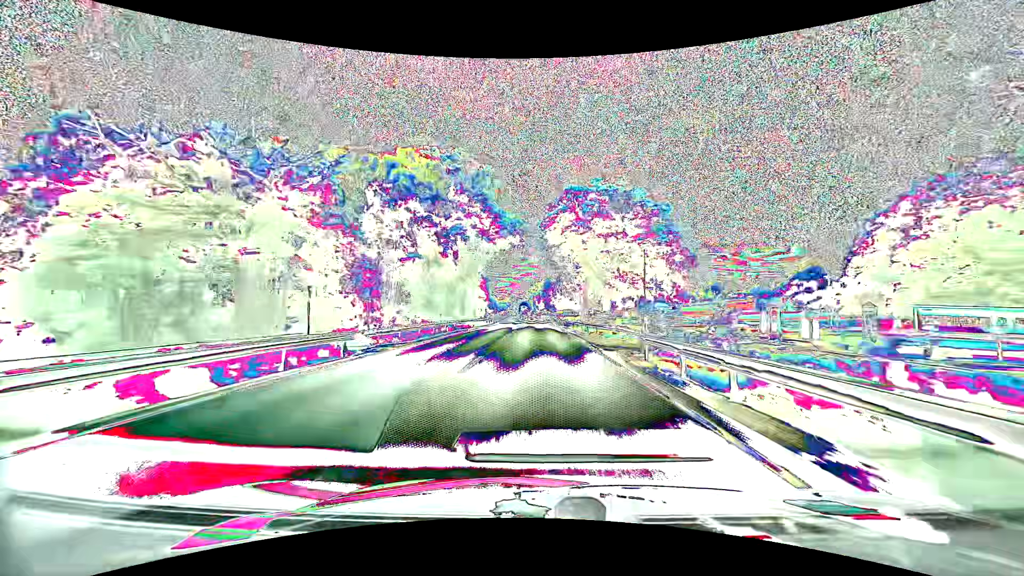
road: primary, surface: asphalt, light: Day
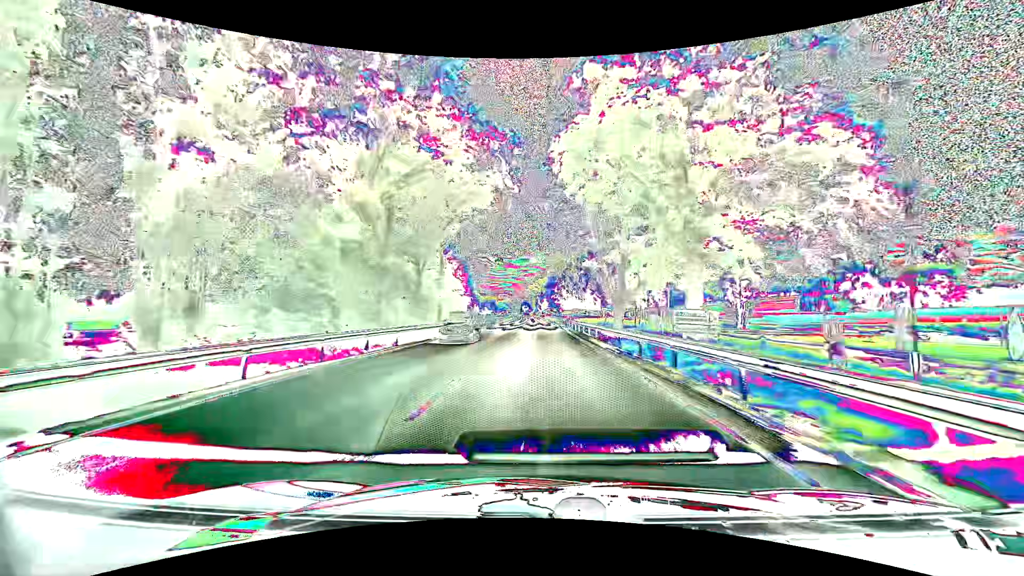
(0.0, +29.4) m; -1°
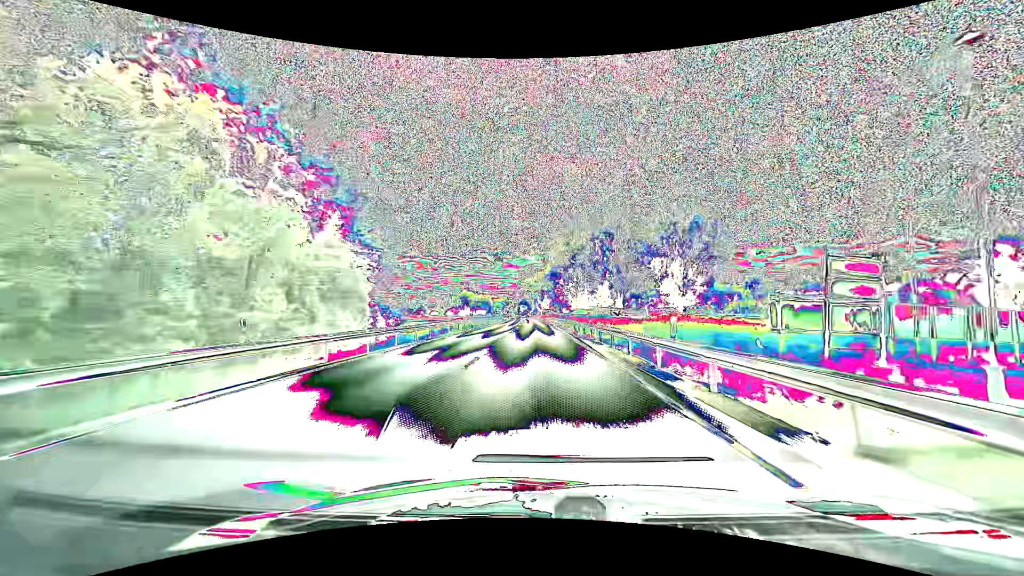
(+0.4, +43.4) m; +1°
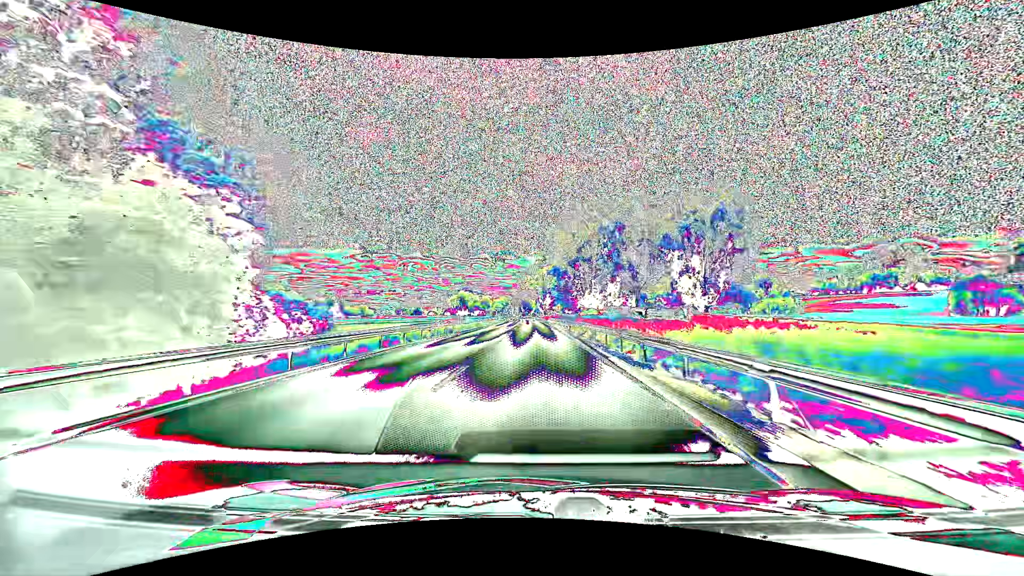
(-0.1, +14.4) m; -1°
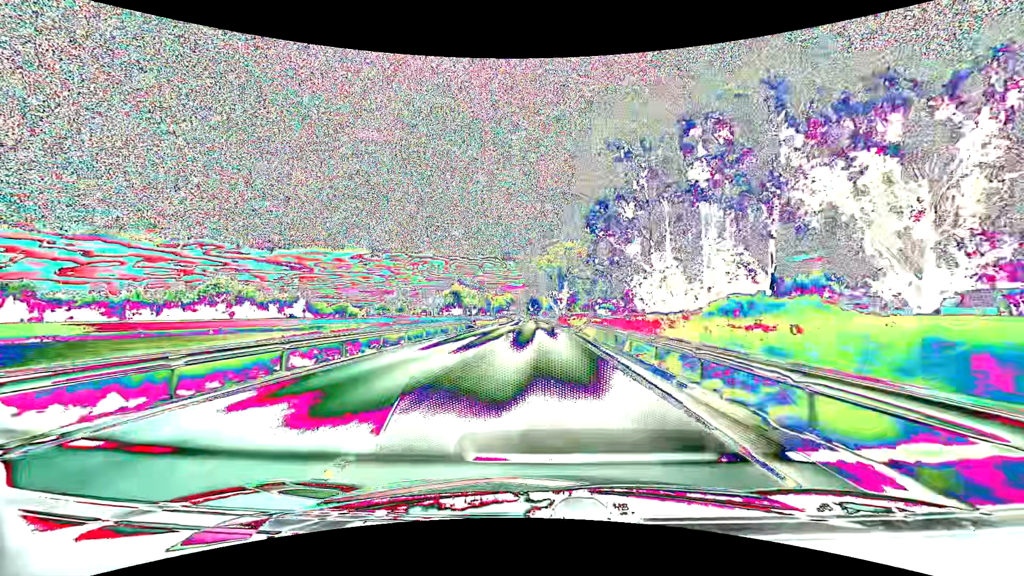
(-0.4, +56.9) m; -1°
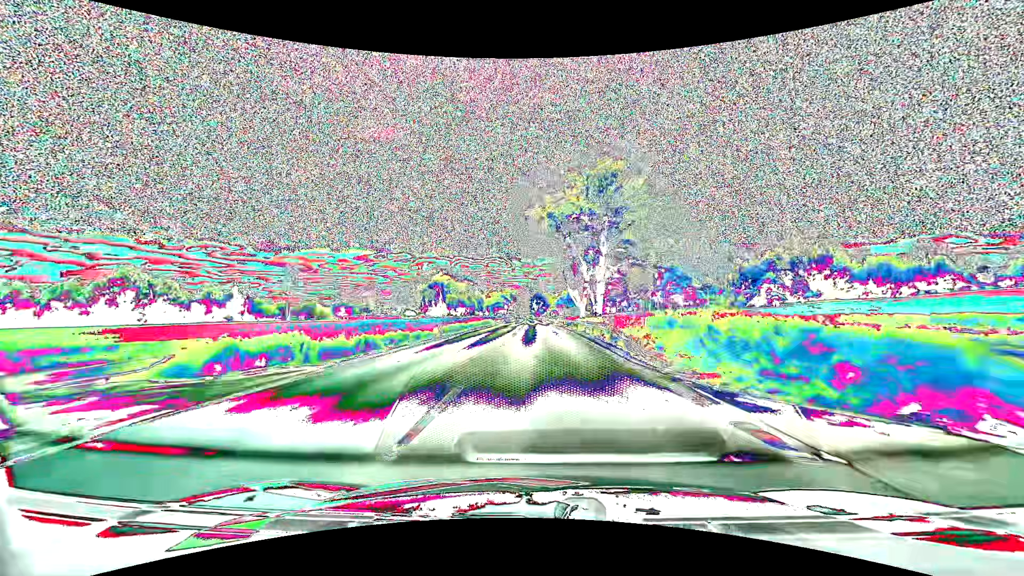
(-0.3, +56.1) m; -1°
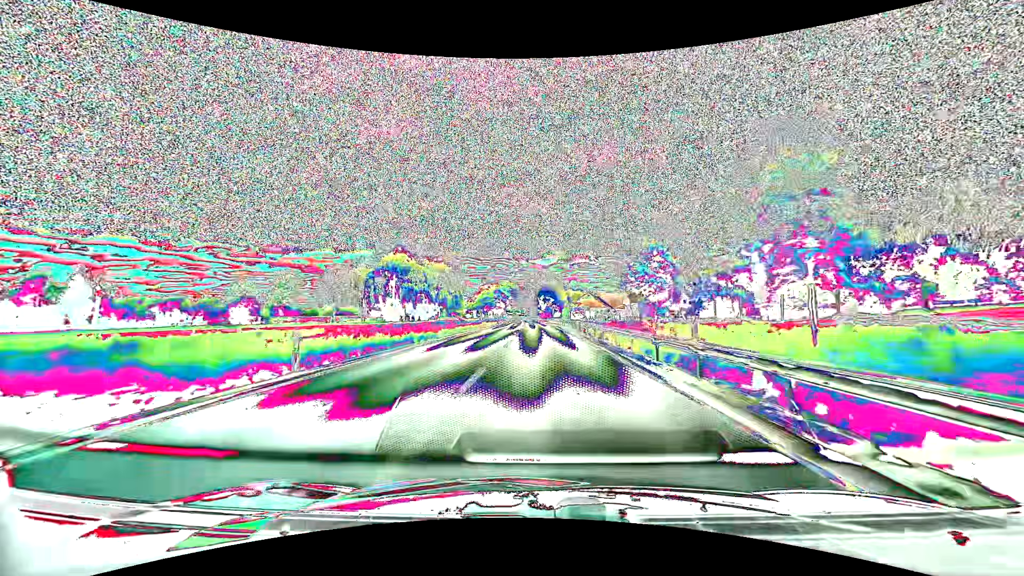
(-0.5, +69.2) m; -1°
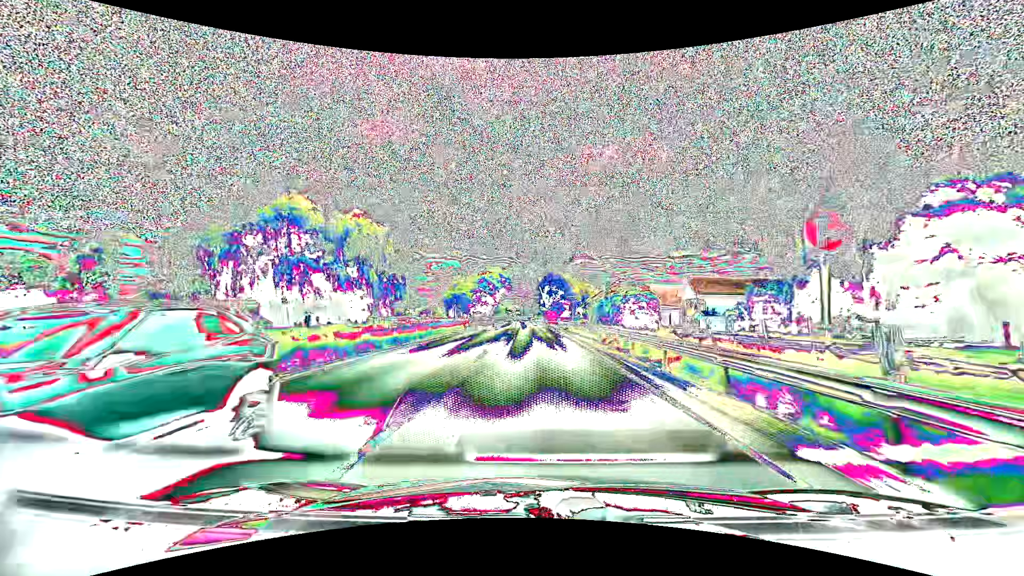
(+0.3, +54.8) m; 0°
(0, +10) (0, +20) (0, +30) (0, +40) (-1, +50) (-1, +60) (-1, +70) (-2, +80) (-2, +90) (-2, +100) m
